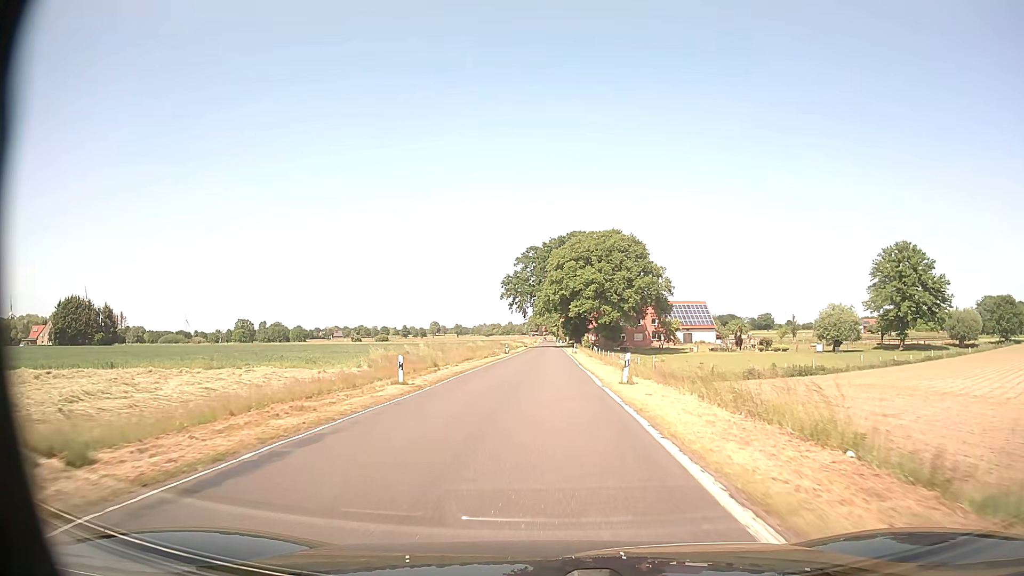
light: Day
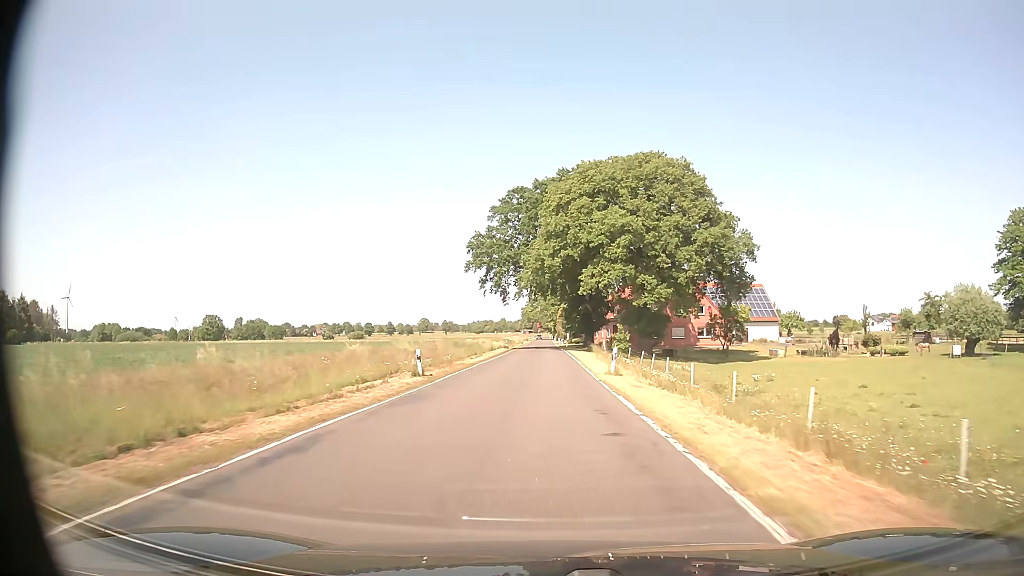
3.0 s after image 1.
(+0.3, +45.7) m; 0°
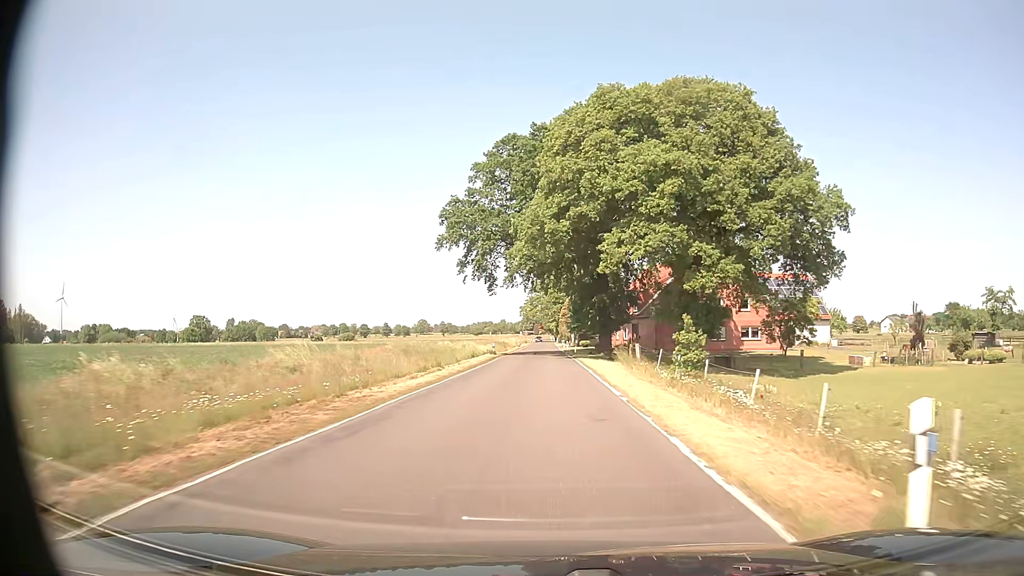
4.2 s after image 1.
(-0.1, +20.1) m; 0°
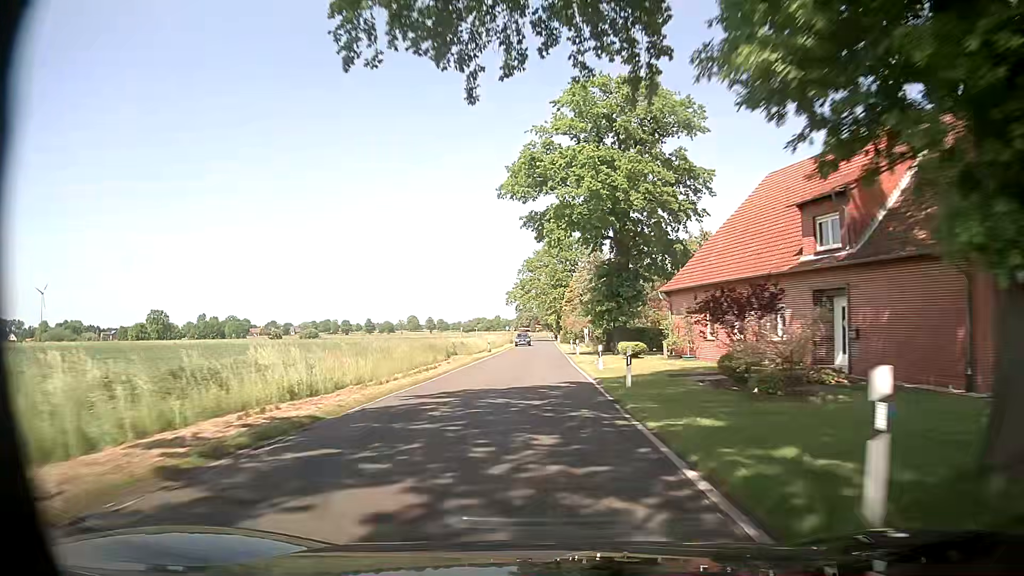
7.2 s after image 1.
(0.0, +52.0) m; 0°
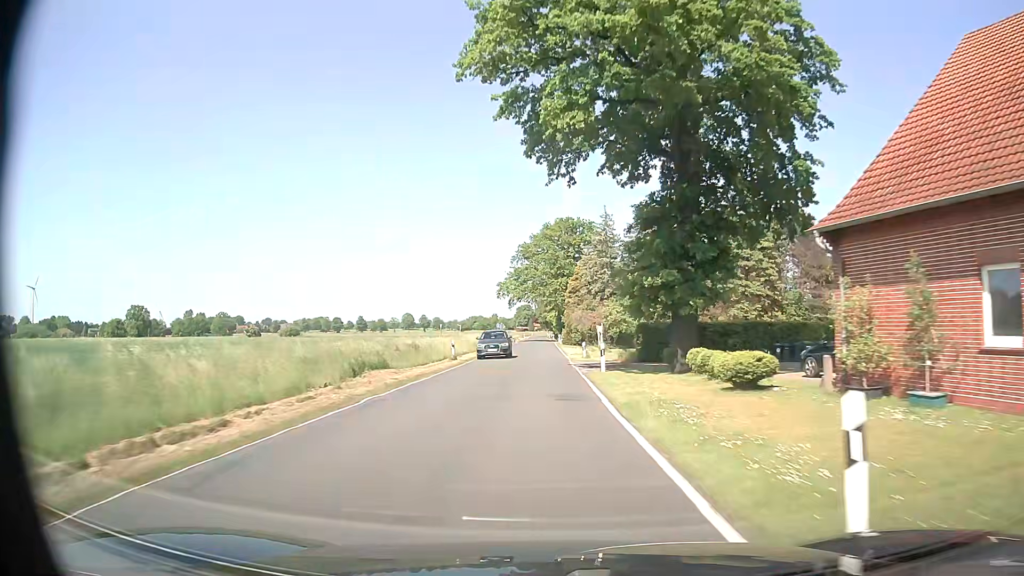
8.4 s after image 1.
(-0.1, +21.3) m; 0°
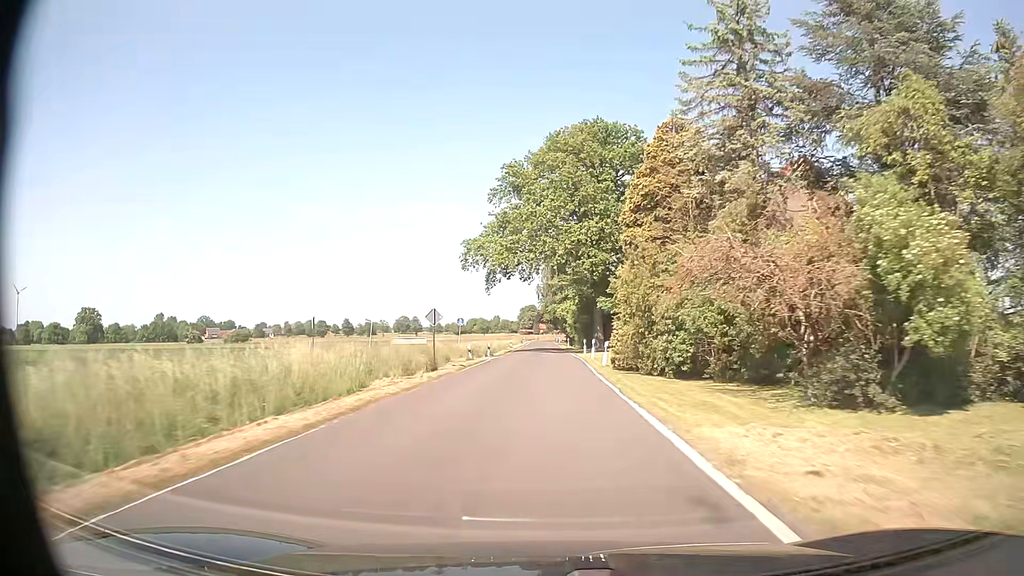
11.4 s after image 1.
(-0.7, +54.5) m; -1°
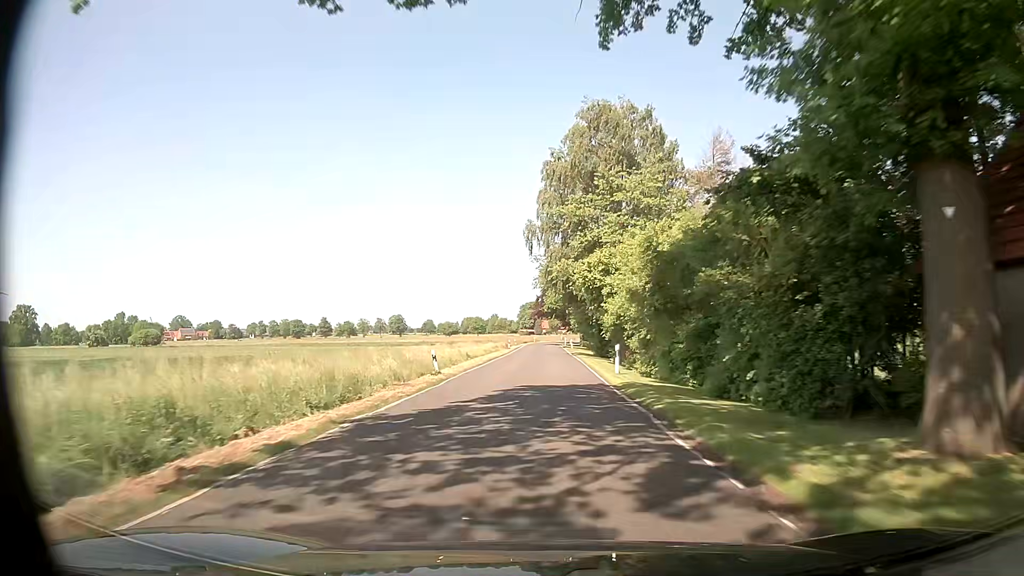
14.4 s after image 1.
(0.0, +55.8) m; -1°
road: secondary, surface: asphalt
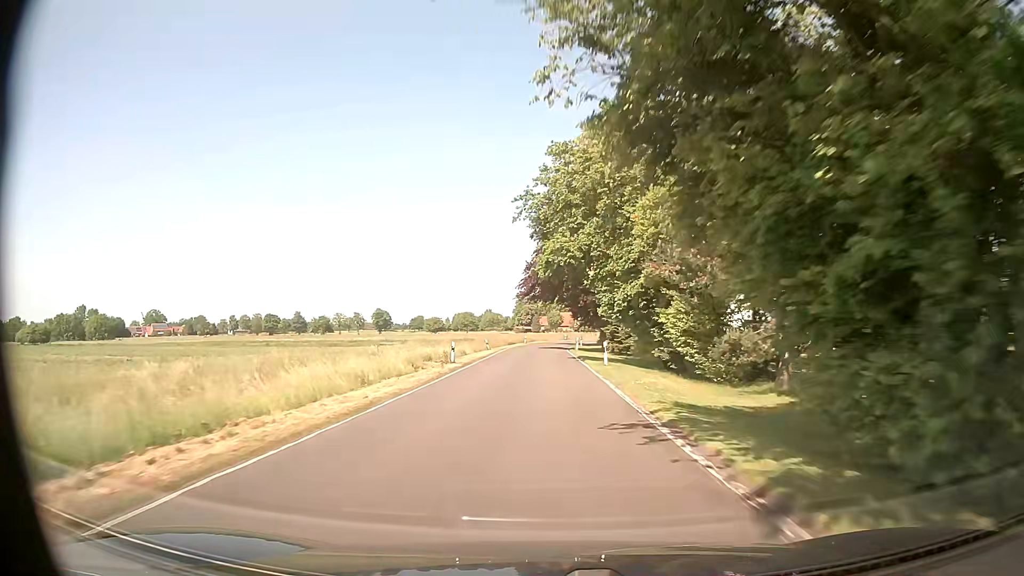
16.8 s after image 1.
(+0.4, +44.3) m; +1°
(0, +10) (0, +20) (0, +30) (0, +40) (0, +50) (0, +60) (0, +70) (+1, +80) (+3, +90) (+5, +100) m
